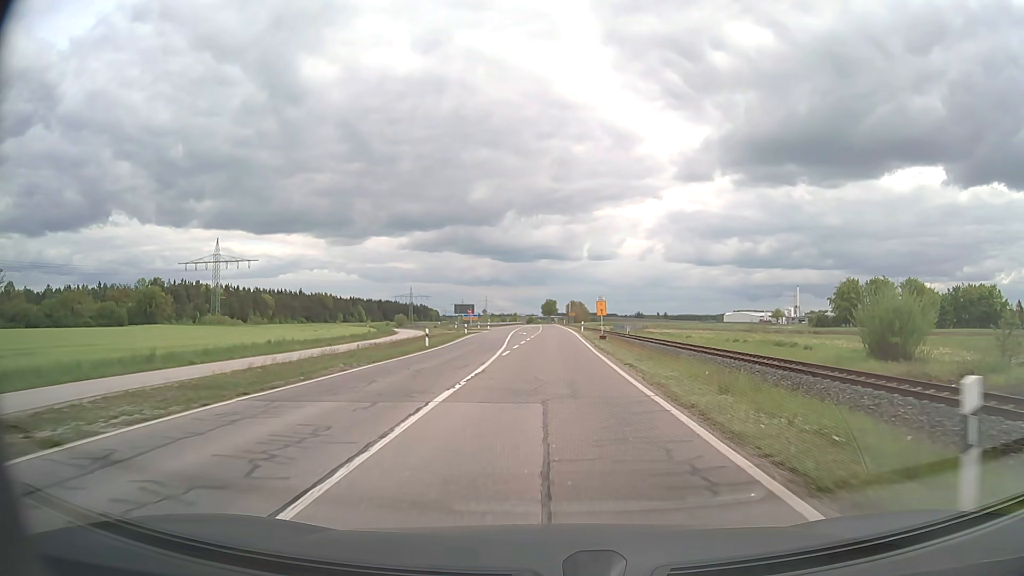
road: secondary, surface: asphalt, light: Day
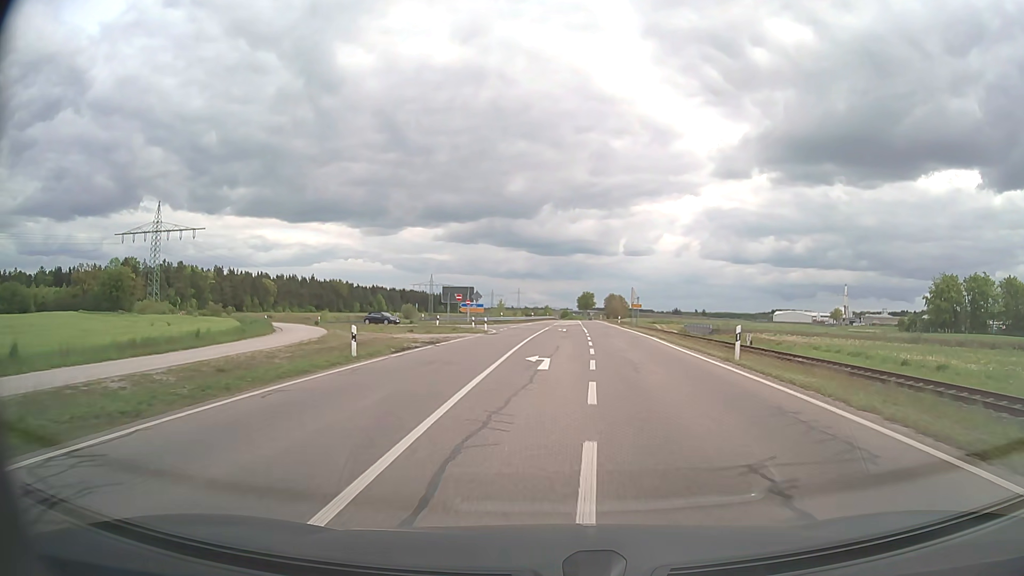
(-0.9, +45.7) m; -3°
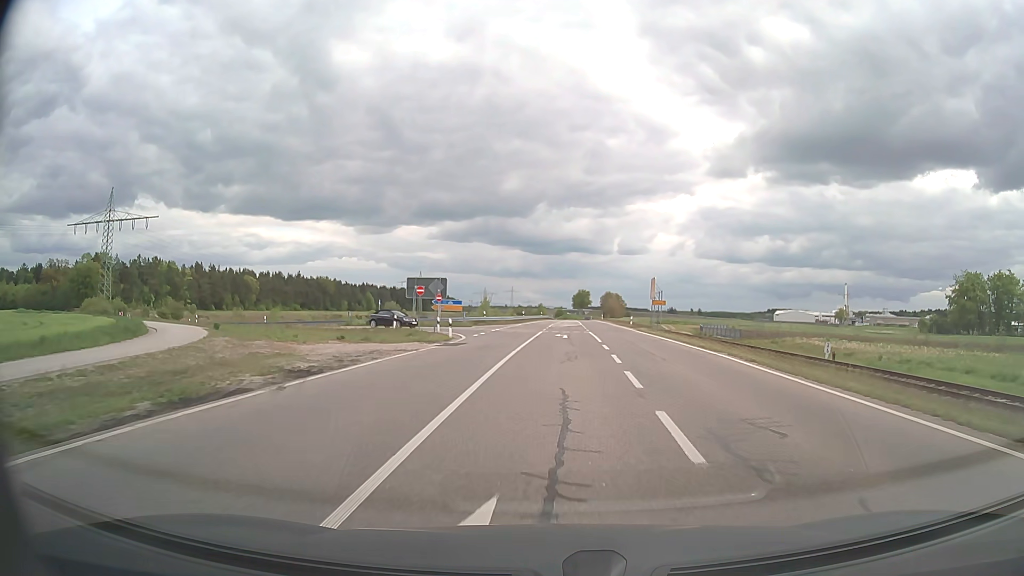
(+0.1, +15.8) m; +1°
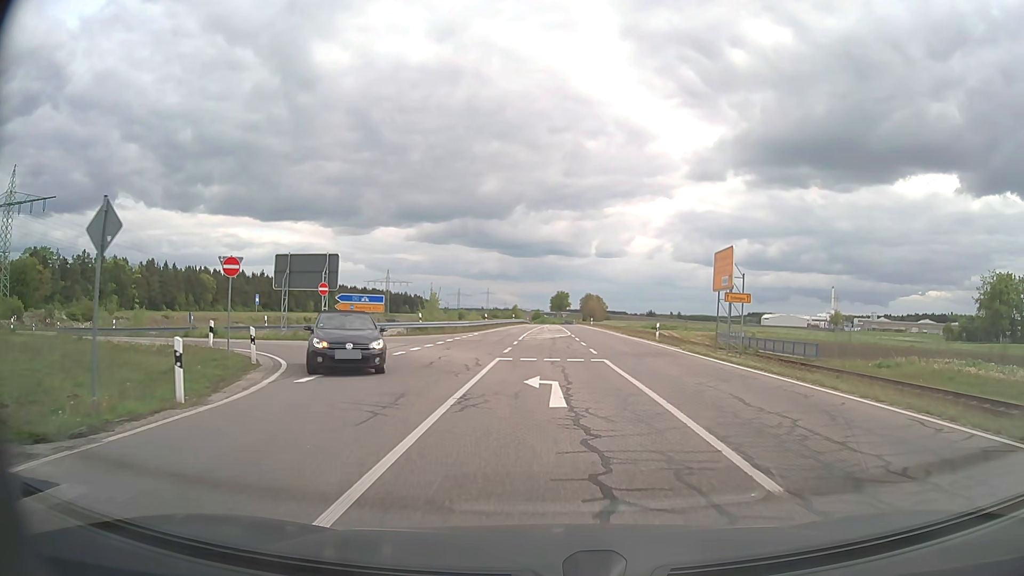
(+0.3, +24.7) m; +2°
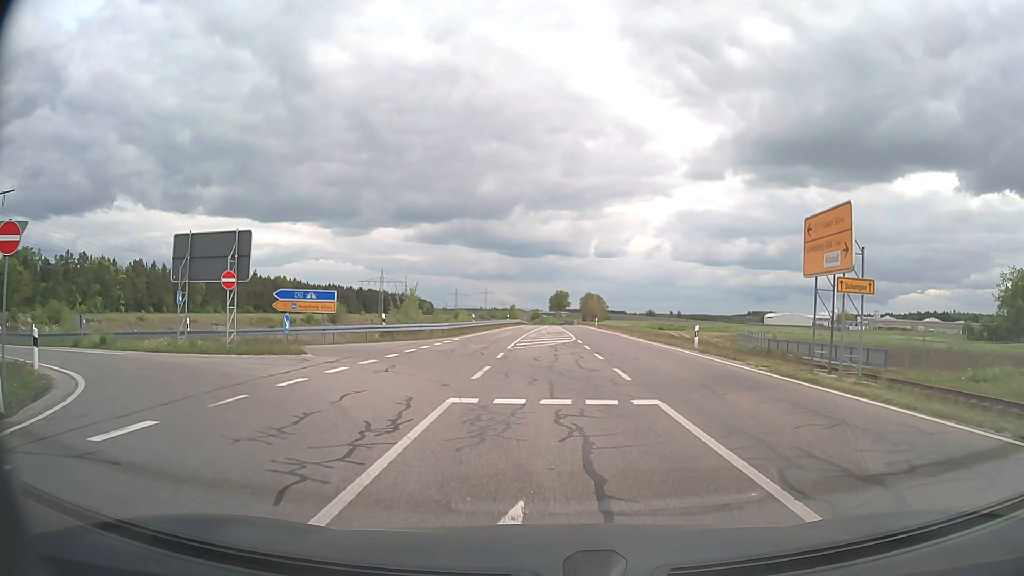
(0.0, +9.8) m; 0°
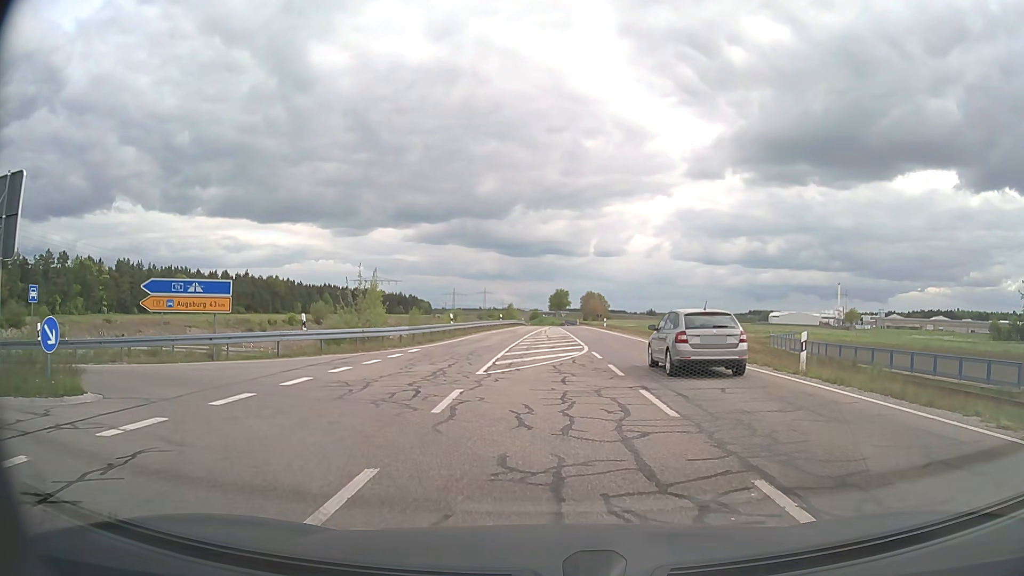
(0.0, +11.5) m; 0°
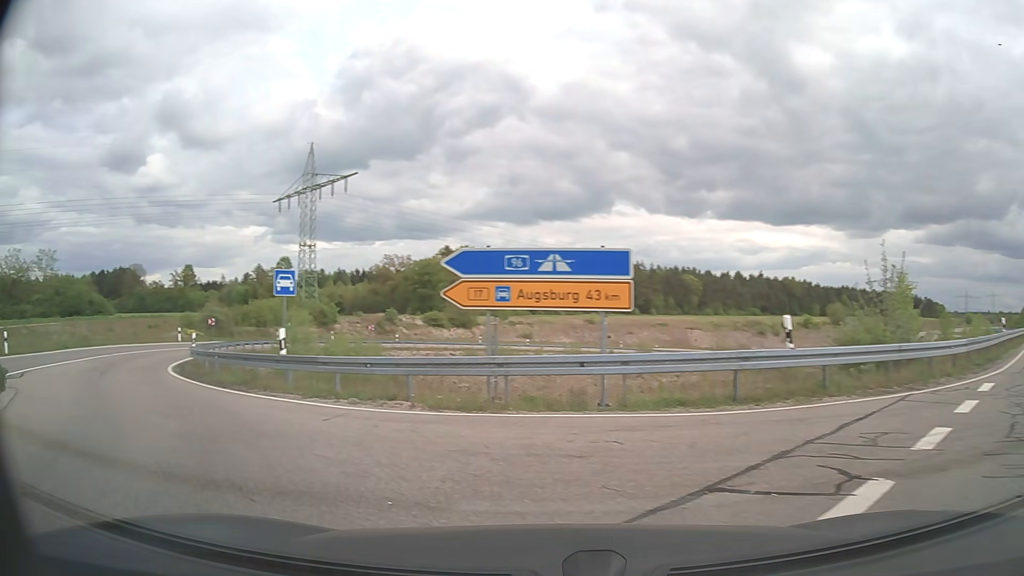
(-2.1, +11.8) m; -44°
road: trunk_link
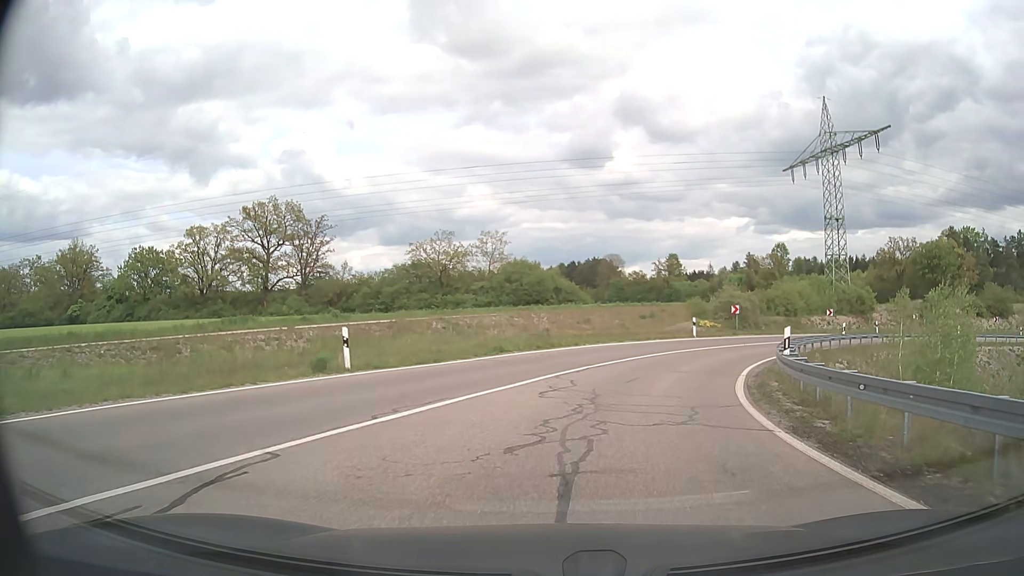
(-8.6, +13.1) m; -41°
(+1, +10) (+3, +20) (+7, +29) (+13, +37) (+21, +43) (+29, +49) (+38, +53) (+48, +55) (+58, +56) (+68, +55) m
